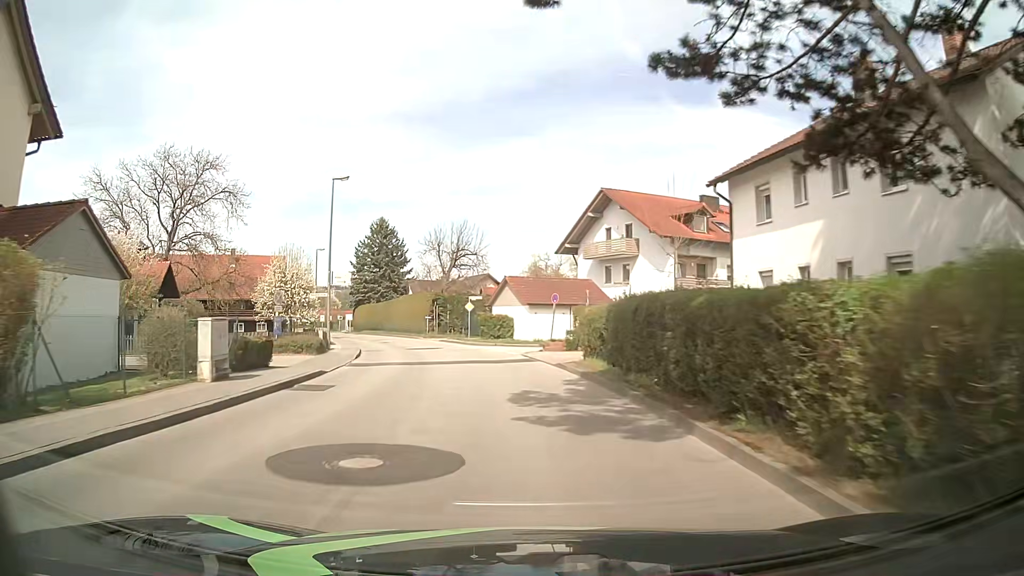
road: unclassified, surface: asphalt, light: Day
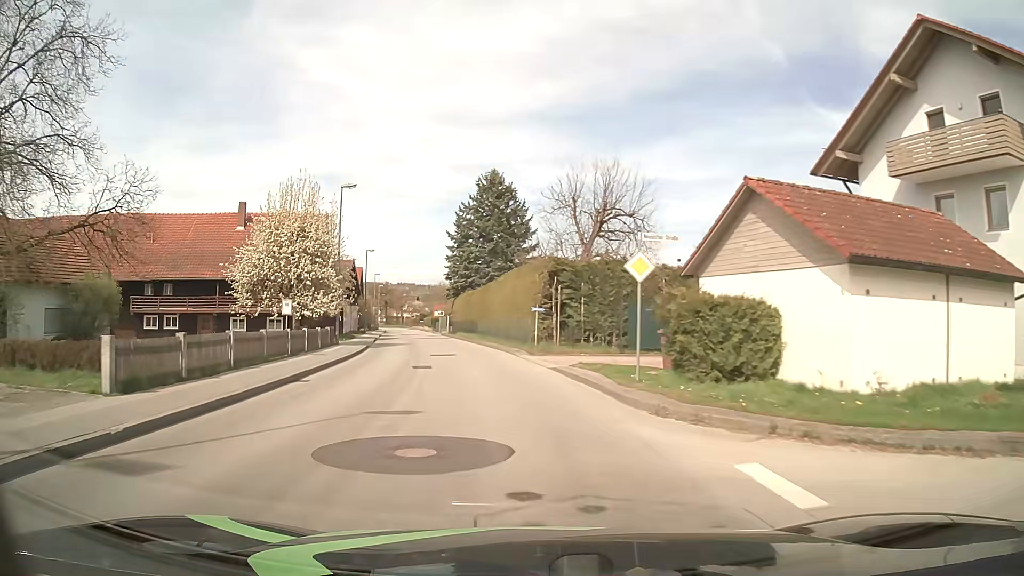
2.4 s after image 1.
(-2.6, +29.4) m; -12°
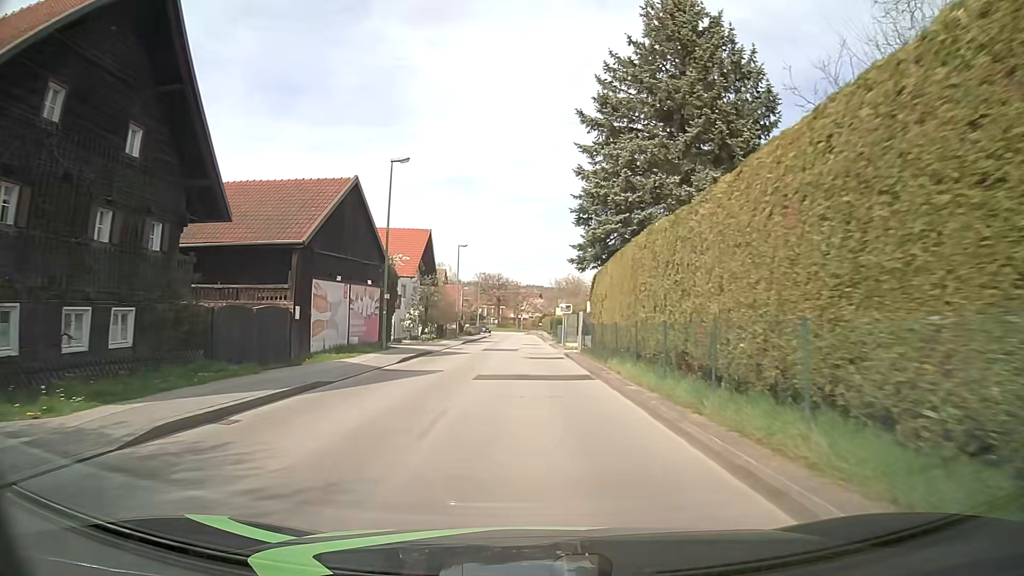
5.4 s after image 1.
(-4.8, +37.3) m; -11°
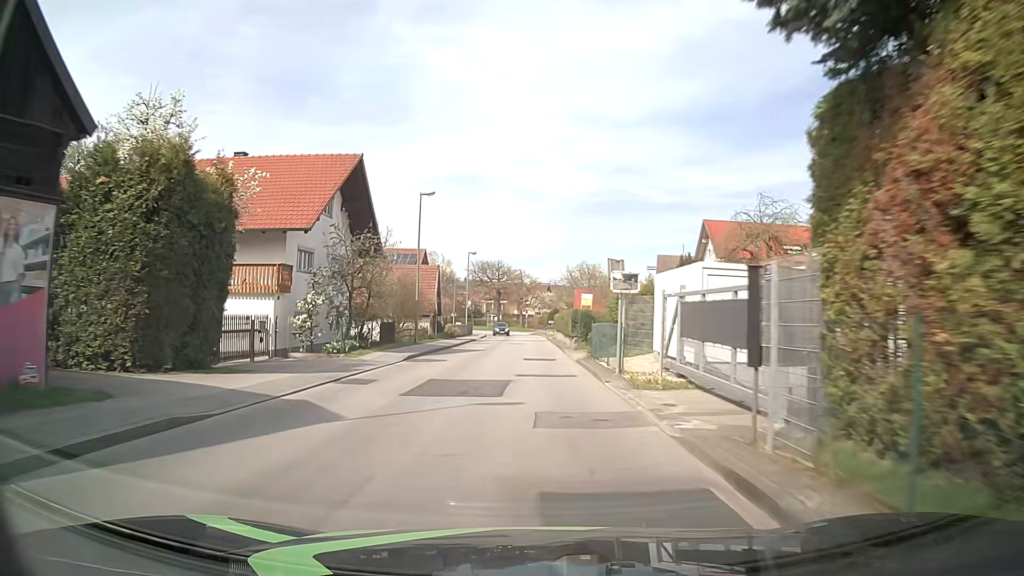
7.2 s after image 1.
(-0.3, +22.9) m; -1°
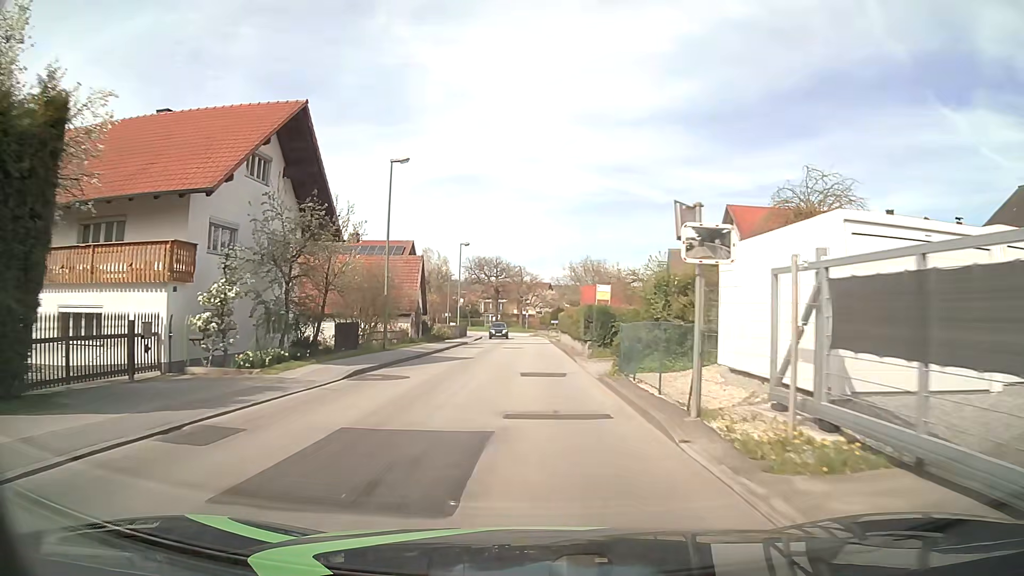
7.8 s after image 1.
(0.0, +7.7) m; 0°
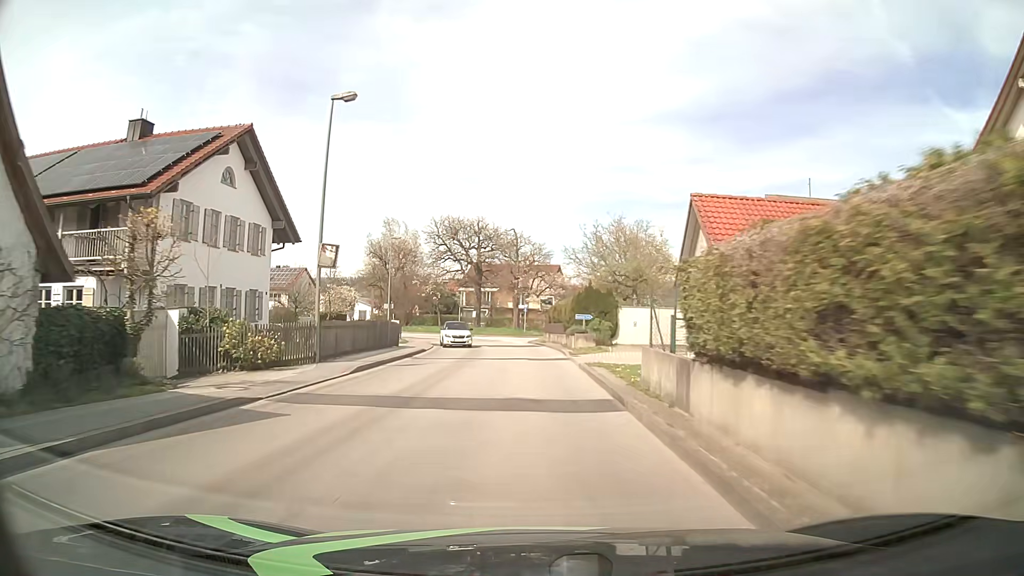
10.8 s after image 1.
(+0.3, +38.3) m; 0°
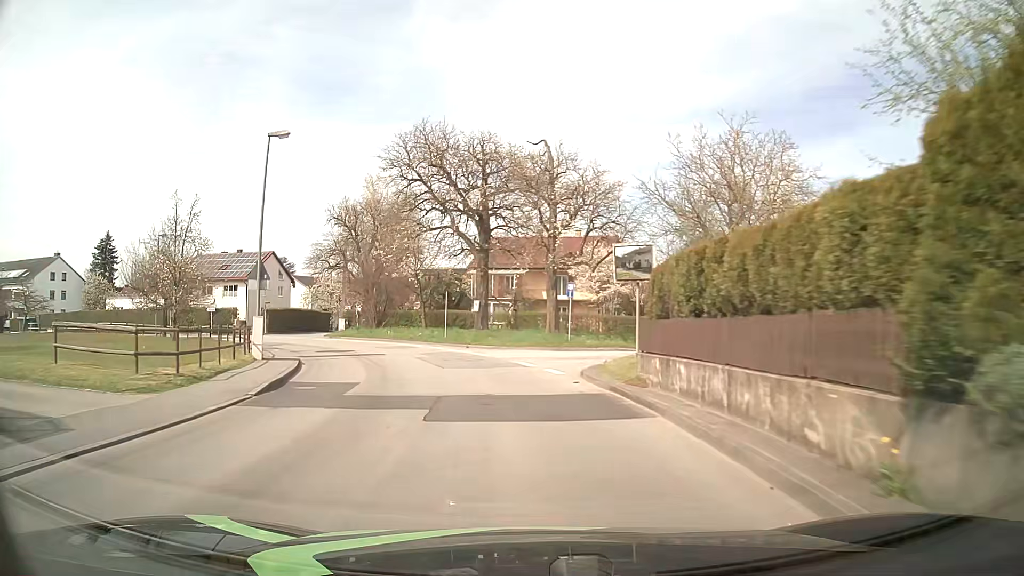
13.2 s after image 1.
(-0.5, +30.6) m; -3°
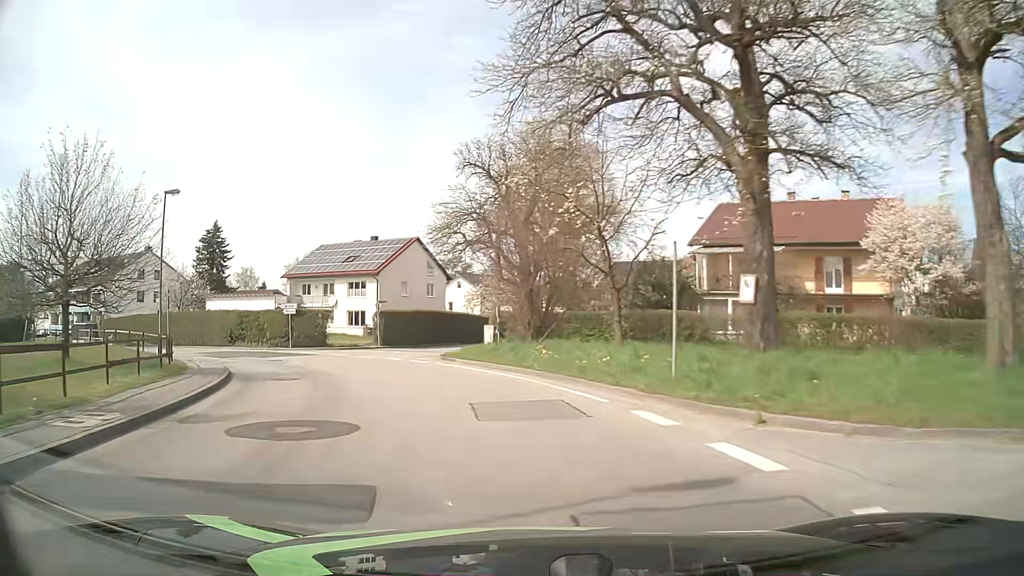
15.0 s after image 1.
(-2.9, +22.6) m; -17°
(-1, +10) (-4, +20) (-9, +28) (-15, +36) (-23, +42) (-32, +46) (-41, +50) (-51, +54) (-60, +57) (-69, +62) m
